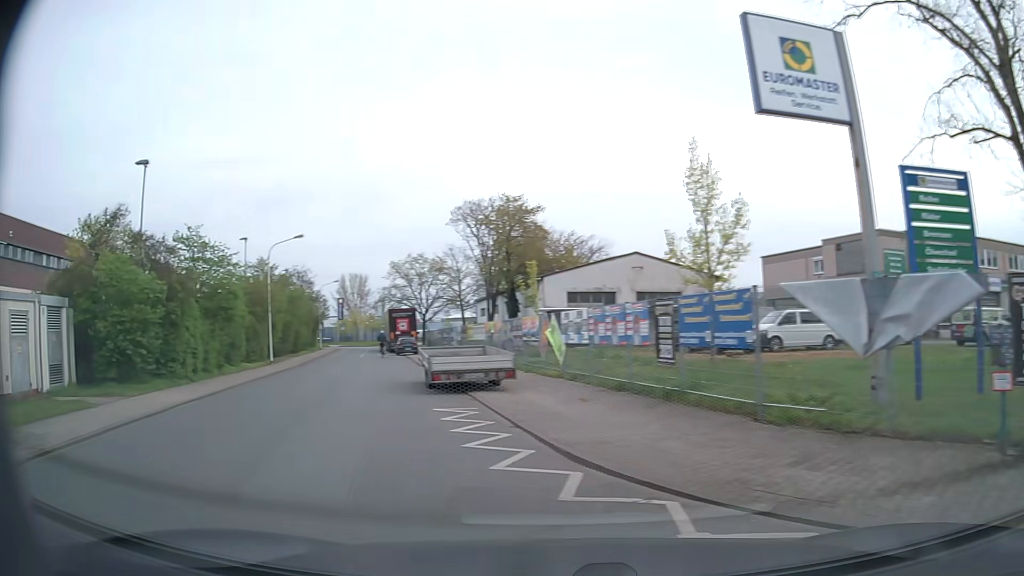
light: Day
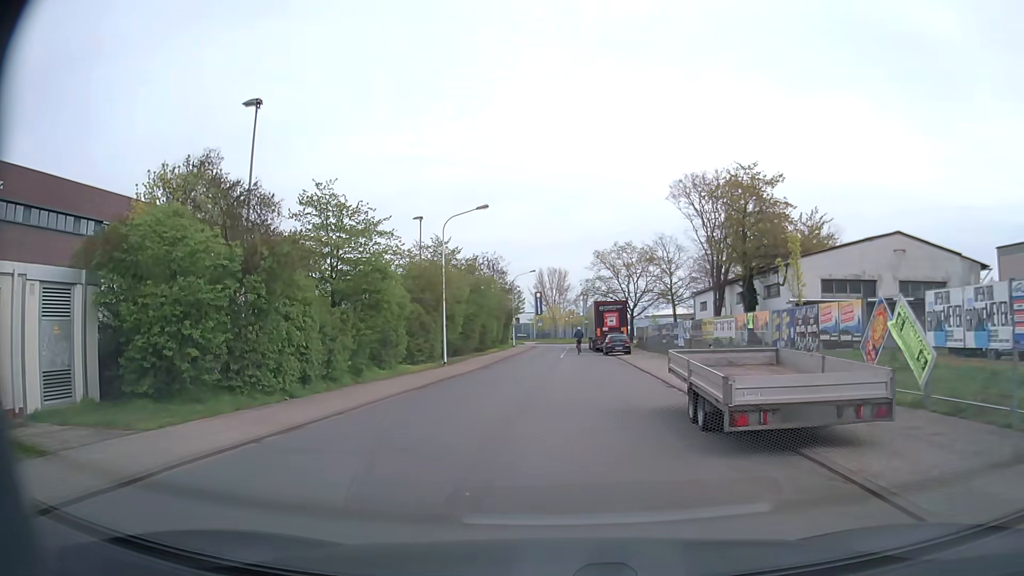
(-2.4, +8.8) m; -19°
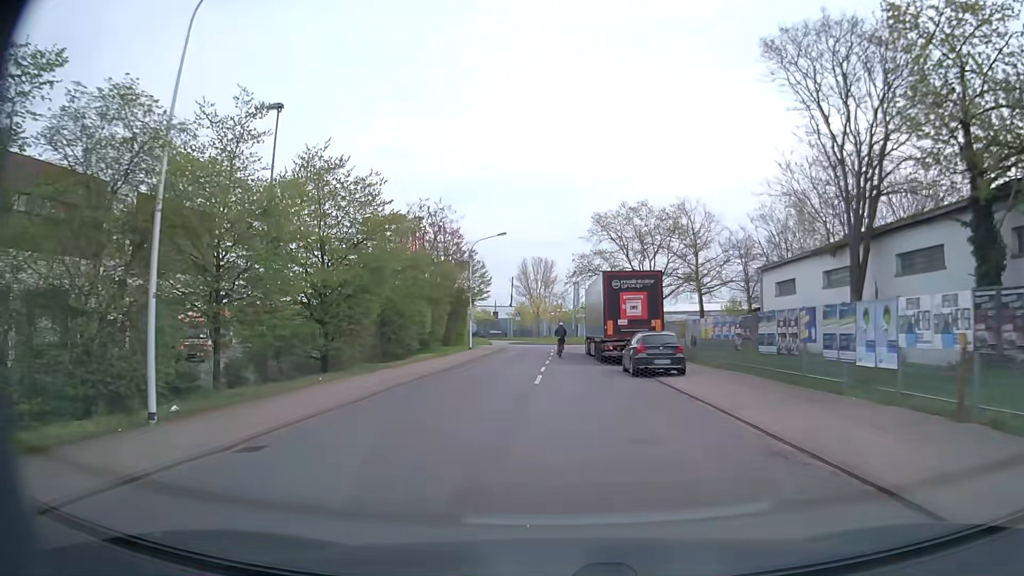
(+0.5, +24.5) m; +1°
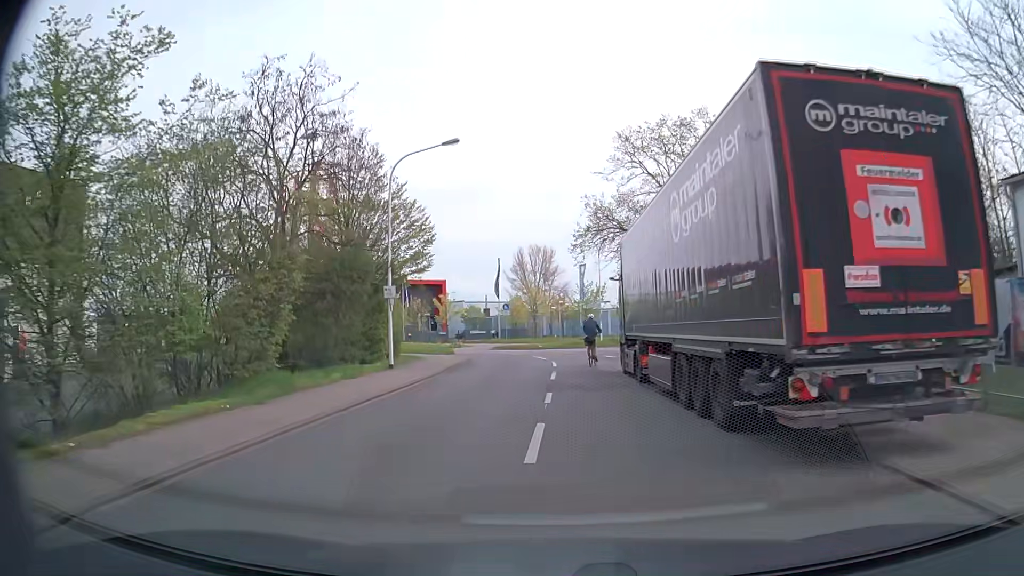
(0.0, +22.4) m; 0°
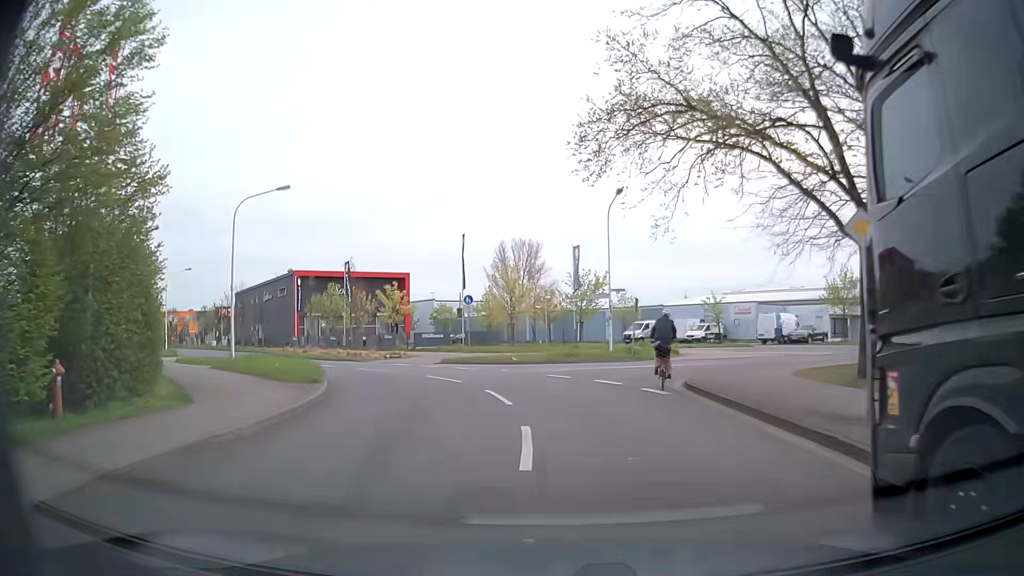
(0.0, +18.1) m; 0°
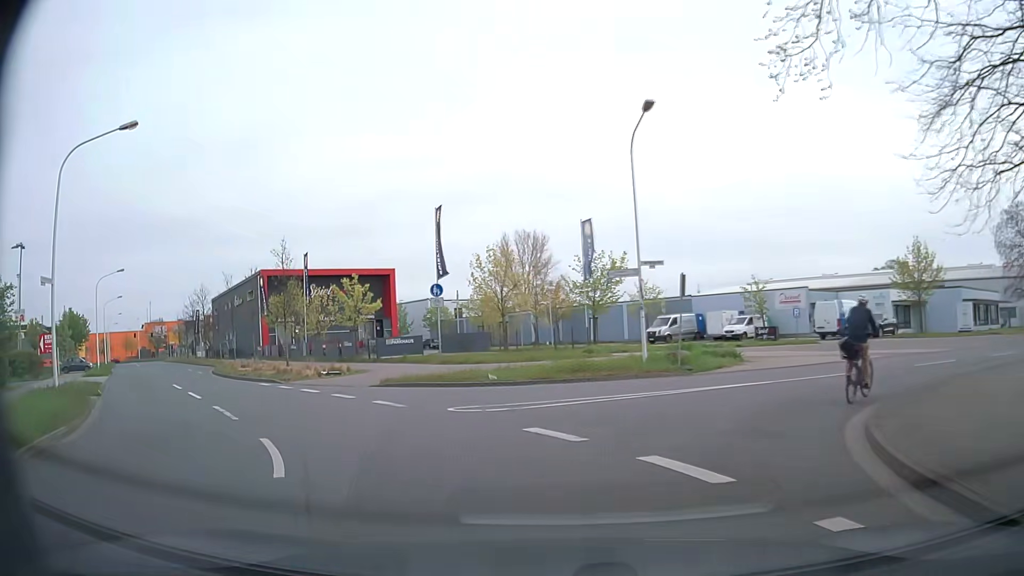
(+0.5, +12.0) m; +1°
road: tertiary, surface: asphalt
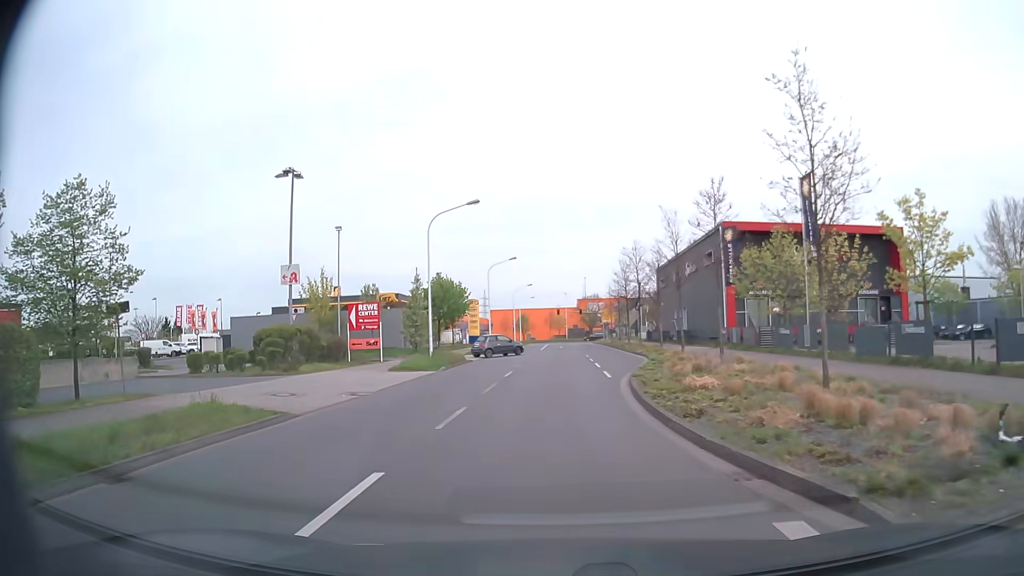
(-8.5, +19.7) m; -39°
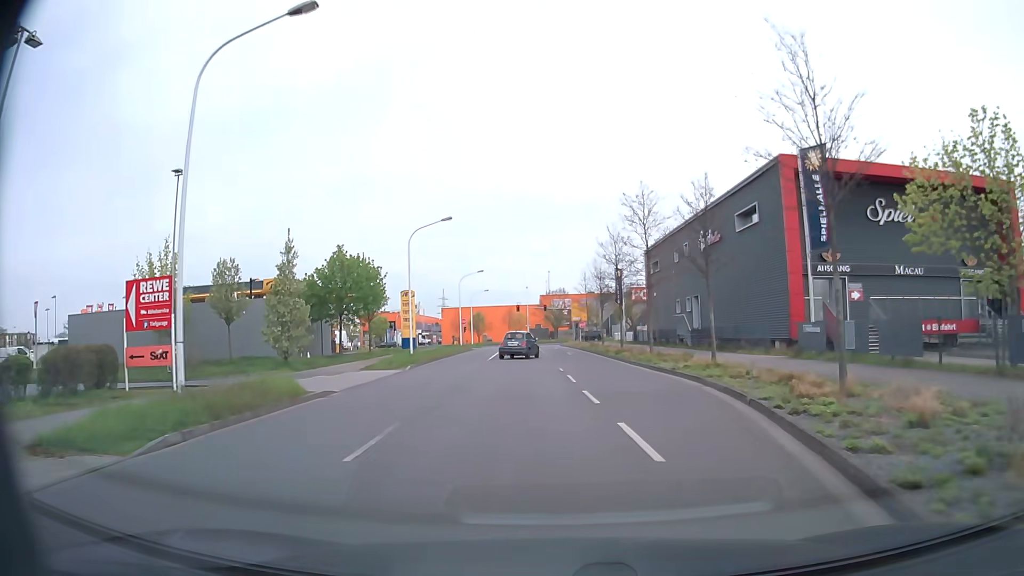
(+0.1, +20.5) m; +3°
(0, +10) (+1, +20) (+2, +30) (+1, +40) (+1, +50) (+1, +60) (0, +70) (0, +80) (-1, +90) (+1, +100) m
